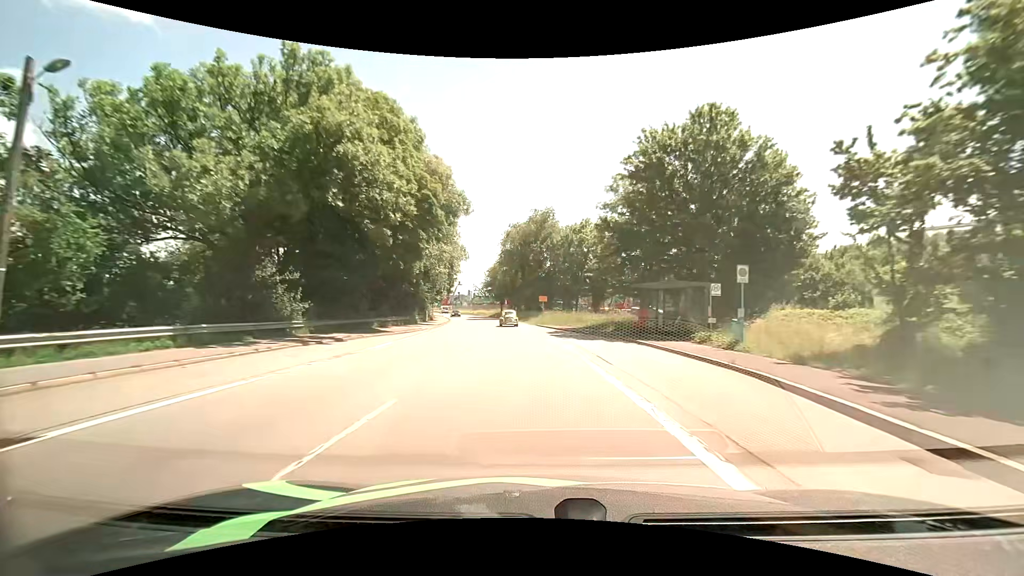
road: primary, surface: asphalt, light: Day
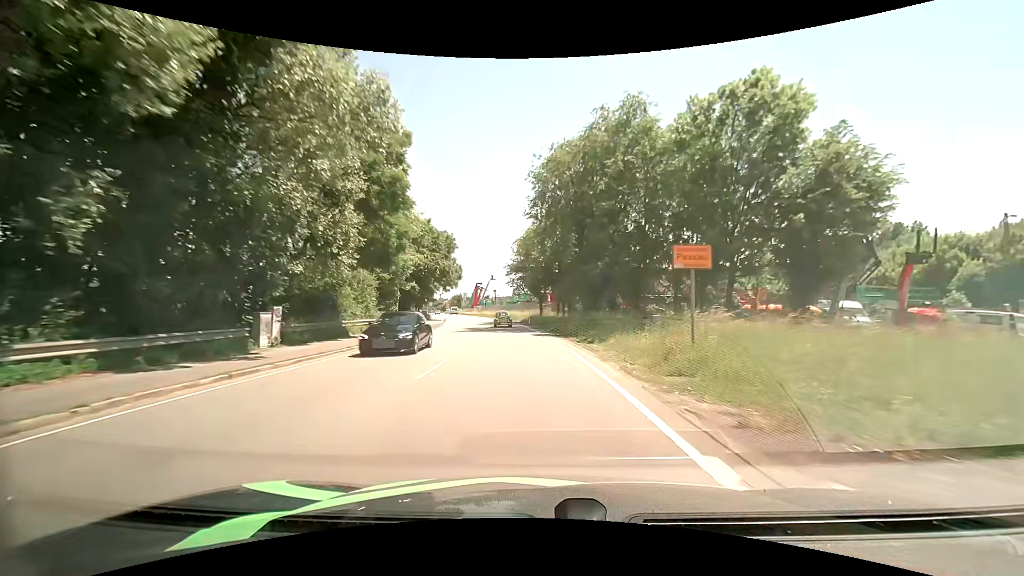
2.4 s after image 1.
(-1.5, +41.8) m; -5°
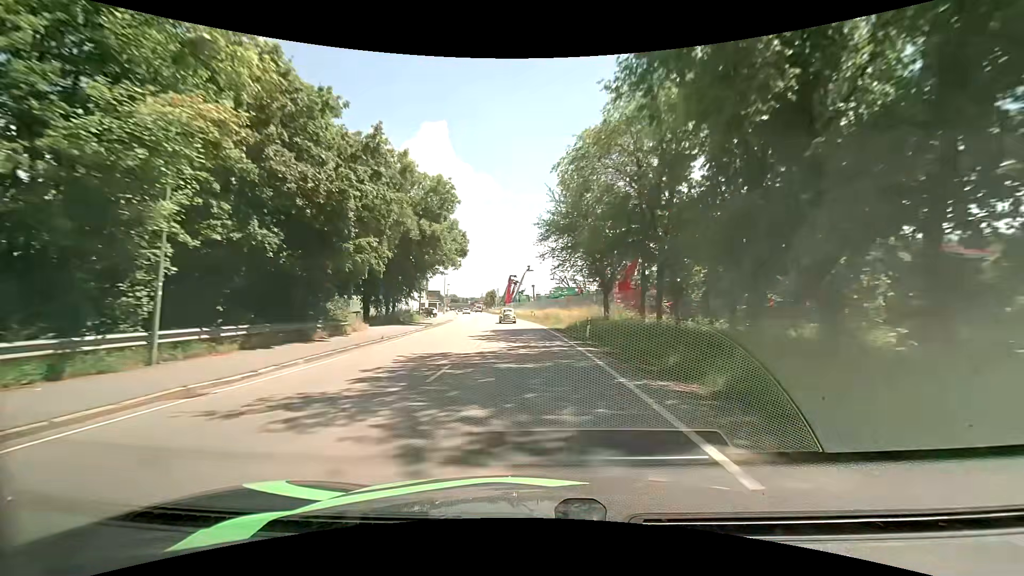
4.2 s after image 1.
(-1.1, +28.7) m; -5°
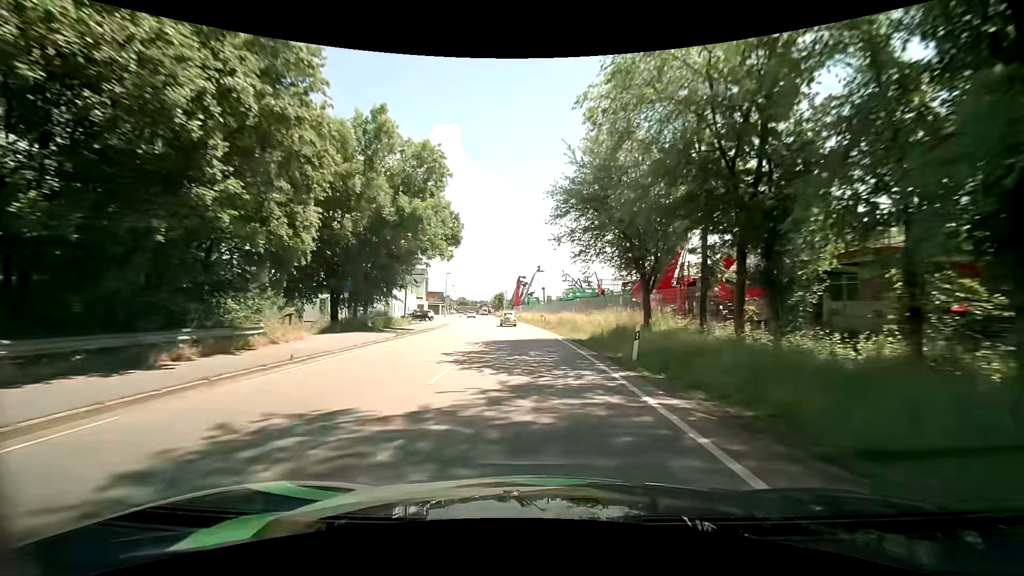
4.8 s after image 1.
(-0.1, +9.1) m; -2°
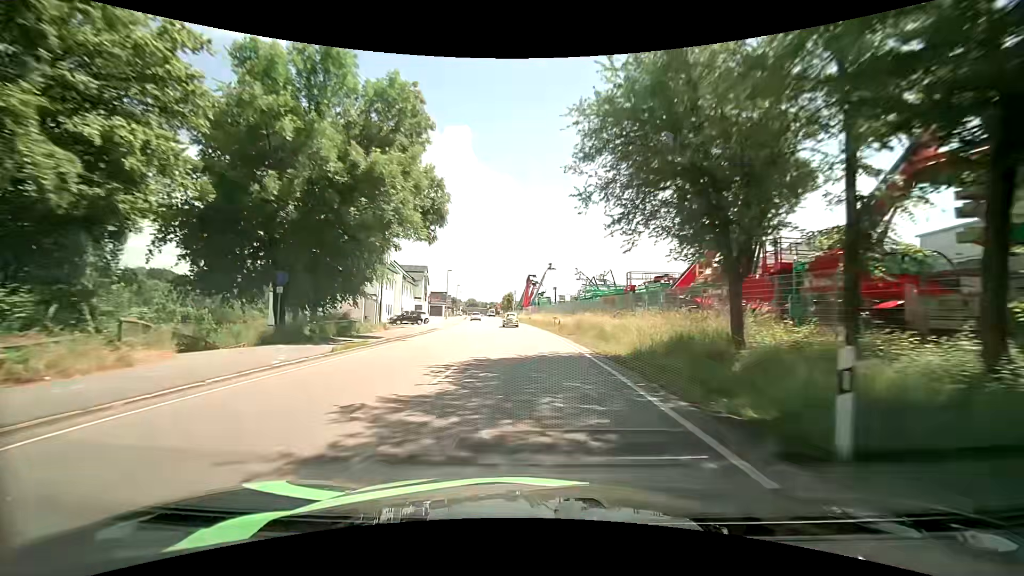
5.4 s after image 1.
(0.0, +9.0) m; -2°
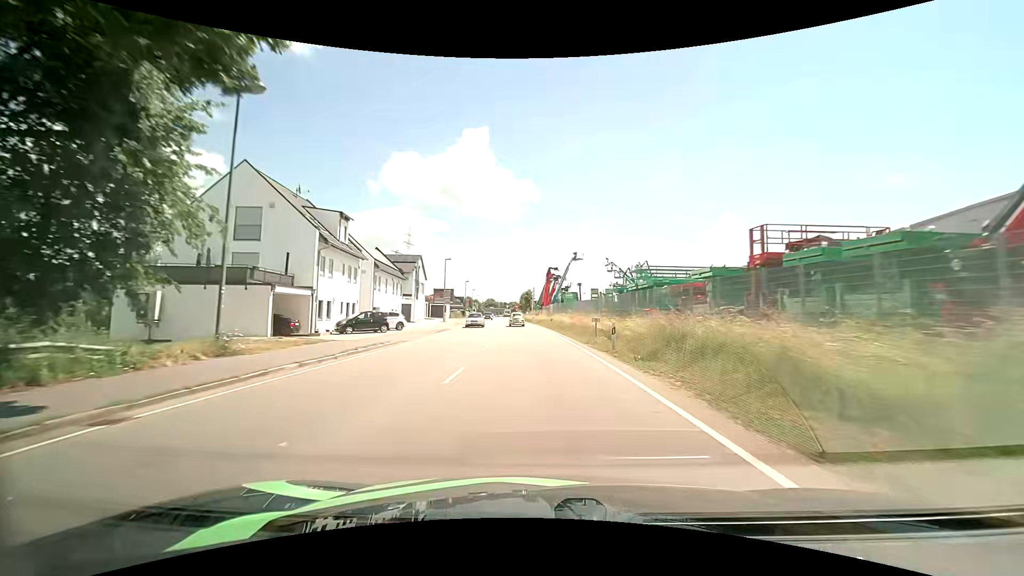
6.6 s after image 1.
(-0.1, +17.9) m; -1°
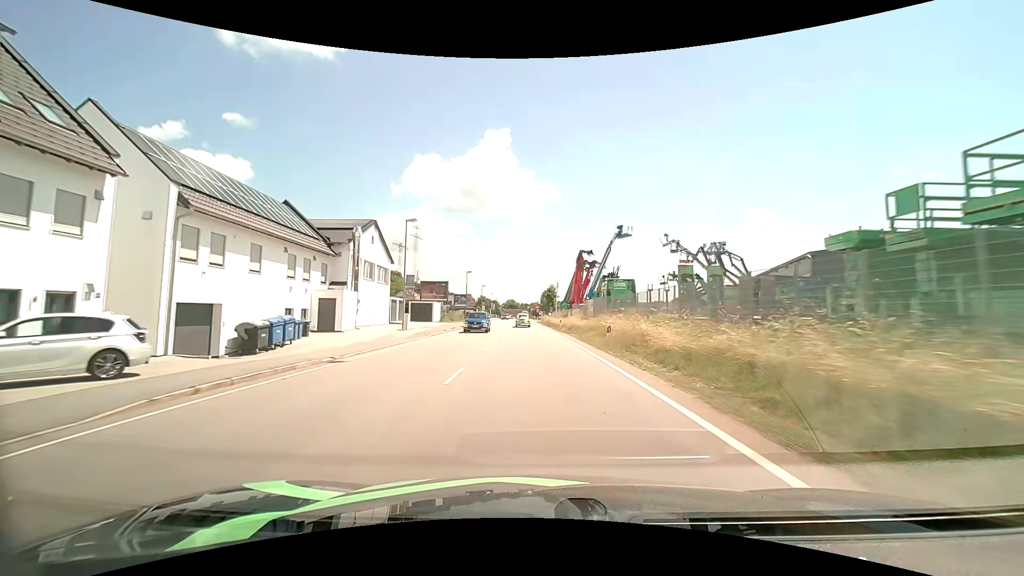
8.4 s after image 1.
(-0.7, +27.3) m; -3°
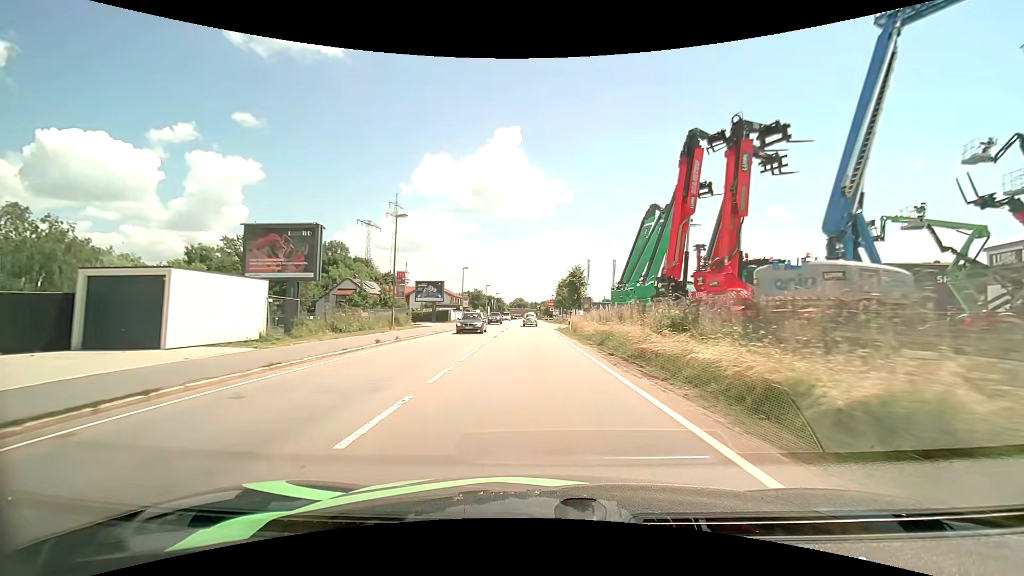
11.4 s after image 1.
(-1.1, +45.1) m; -1°
(0, +10) (0, +20) (0, +30) (0, +40) (0, +50) (-1, +60) (-1, +70) (-1, +80) (-1, +90) (-1, +100) m
